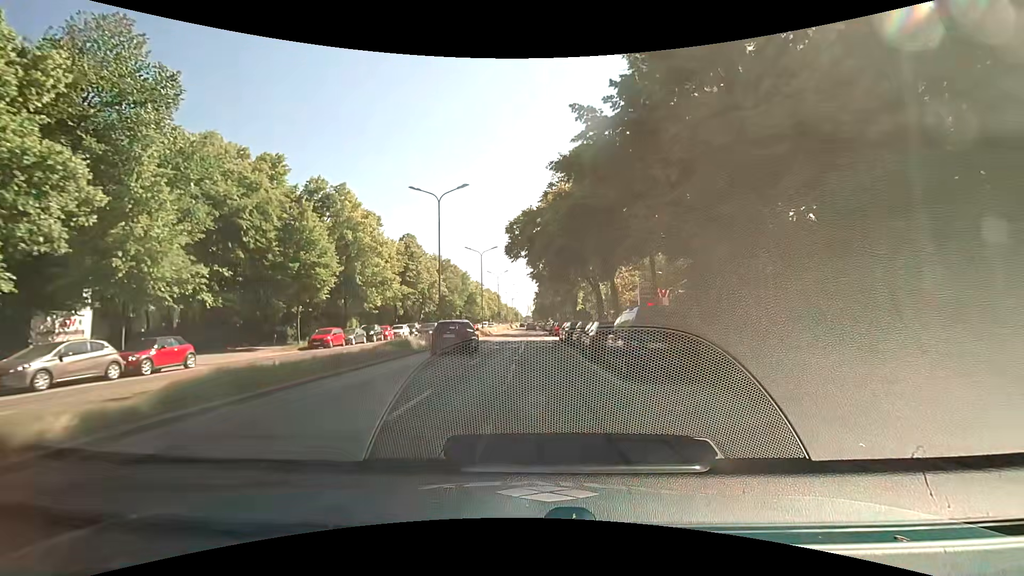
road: primary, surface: asphalt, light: Day
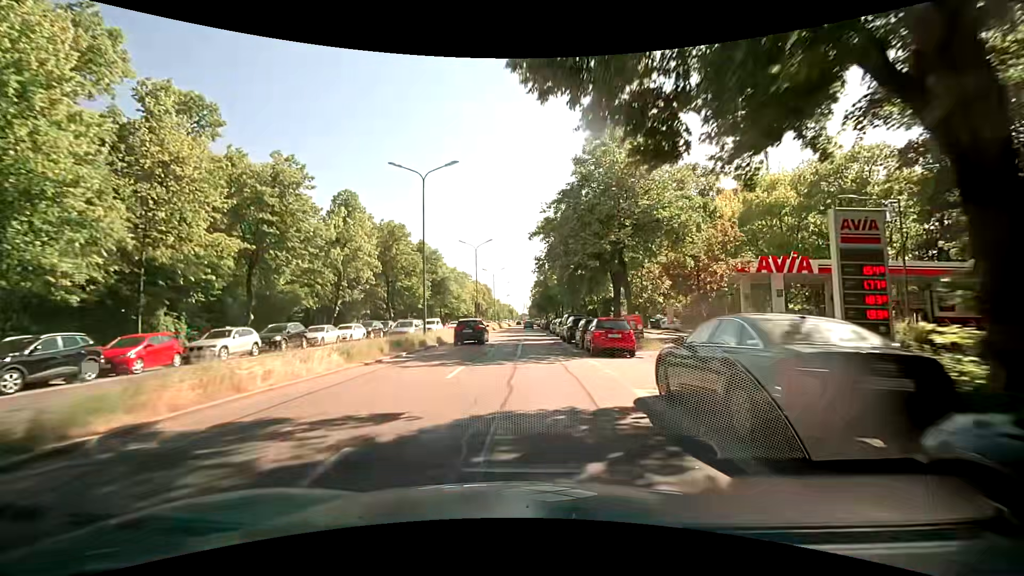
(+0.2, +32.3) m; +1°
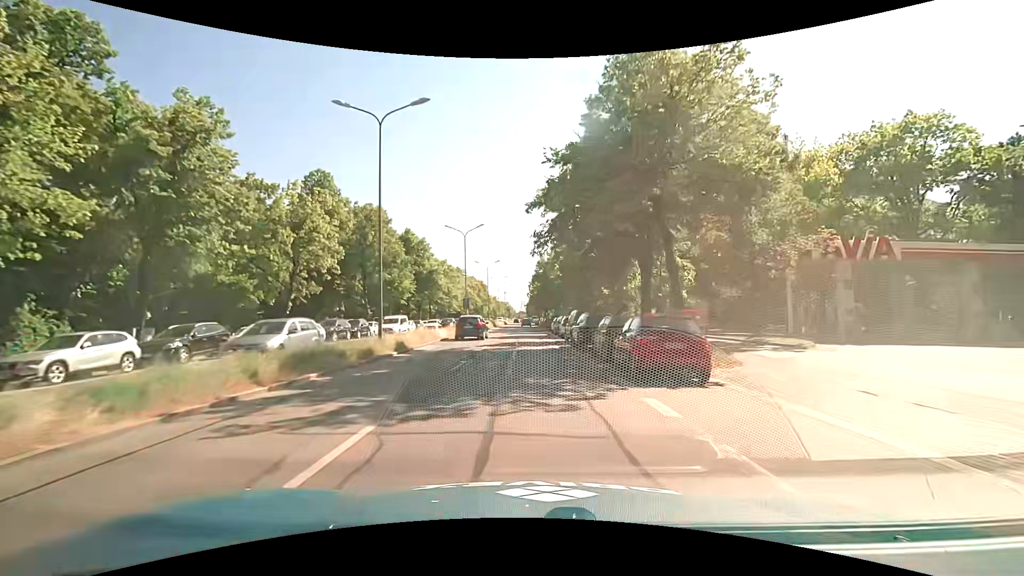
(0.0, +8.1) m; +1°
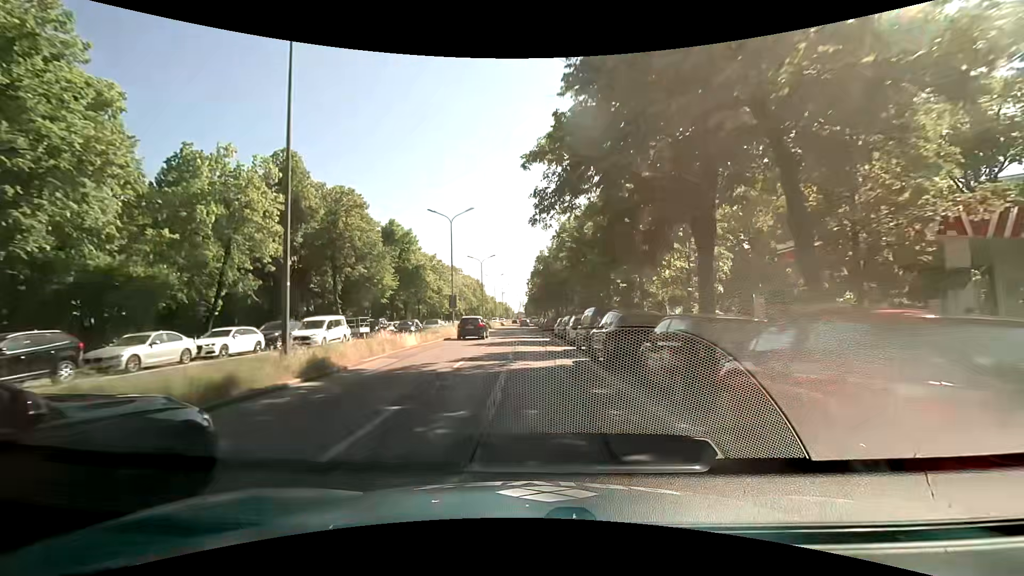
(0.0, +7.8) m; -1°
(0, +10) (0, +20) (0, +30) (0, +40) (0, +50) (0, +60) (0, +70) (0, +80) (0, +90) (0, +100) m
